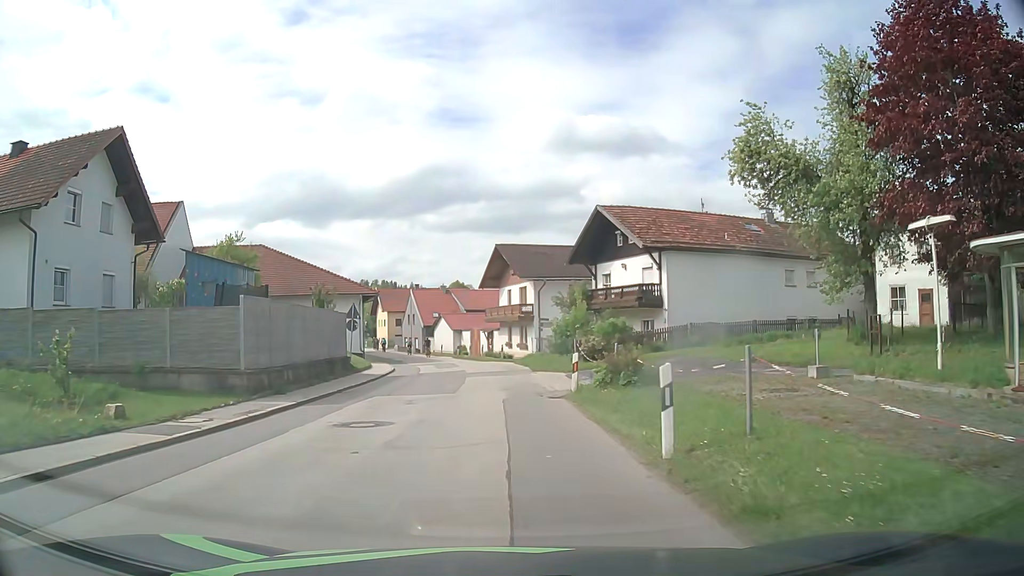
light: Day
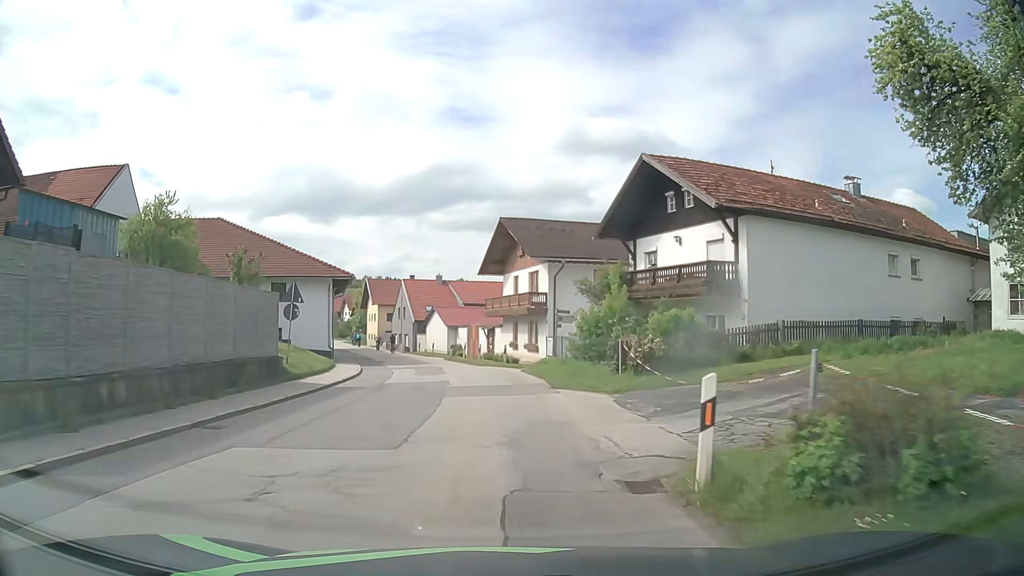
(-0.1, +10.4) m; 0°
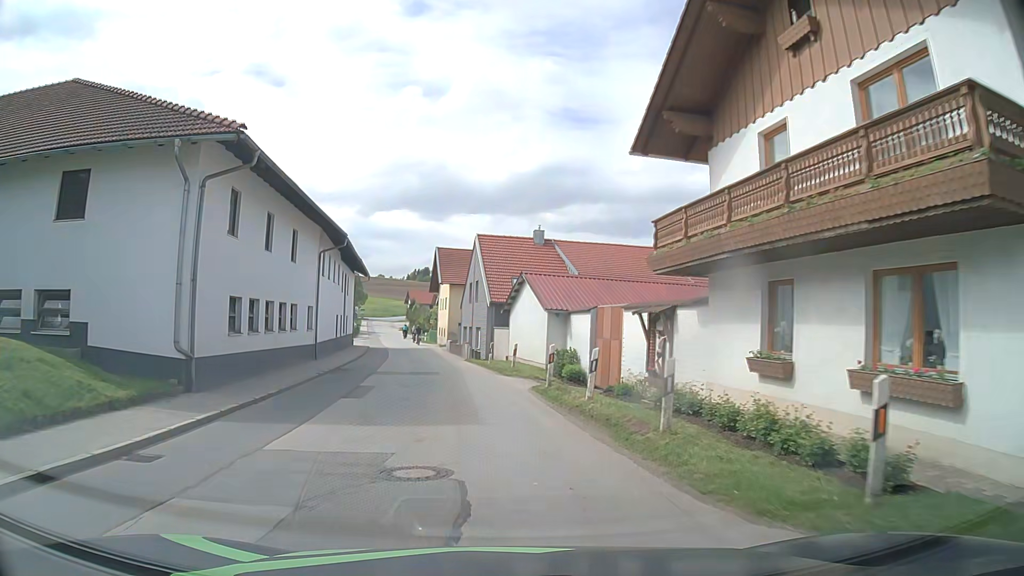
(-1.9, +29.0) m; -9°
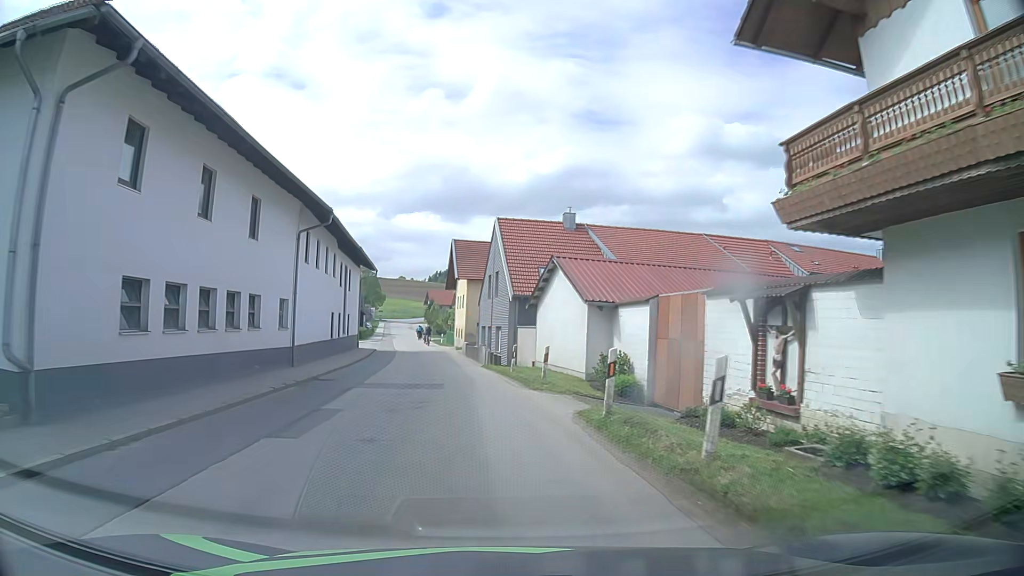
(-0.1, +6.2) m; -3°
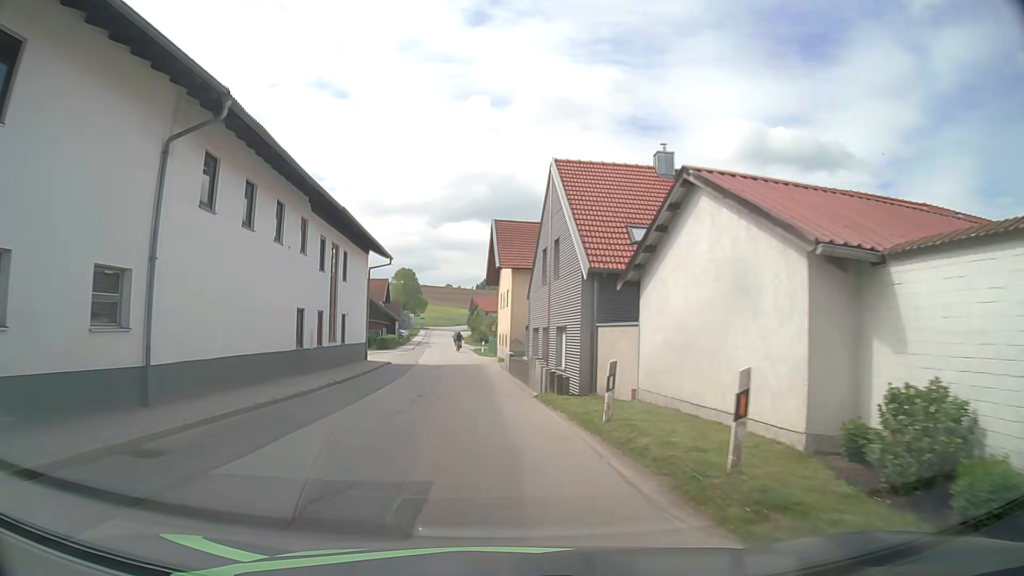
(-0.3, +12.8) m; -4°
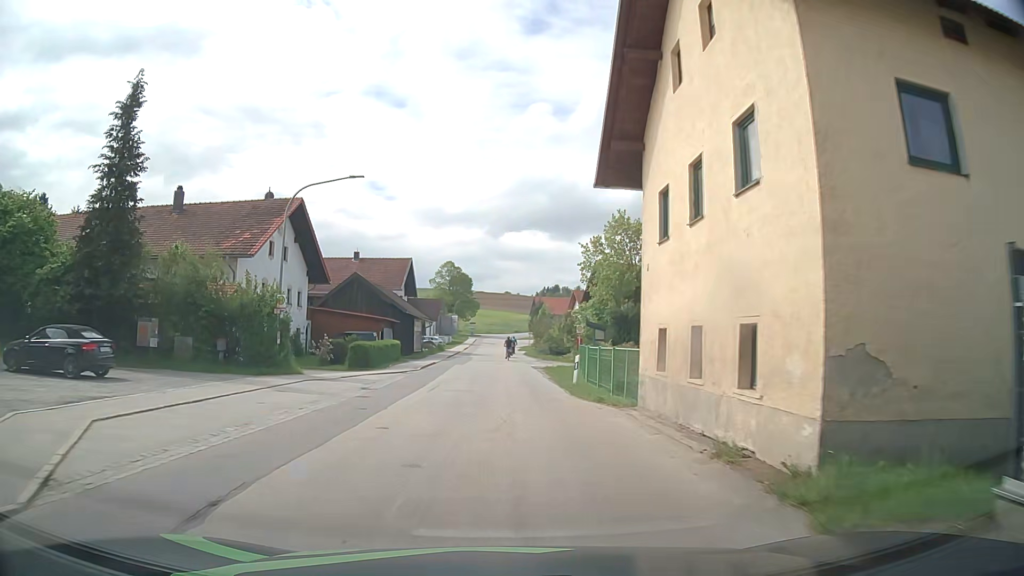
(-1.8, +33.6) m; -4°
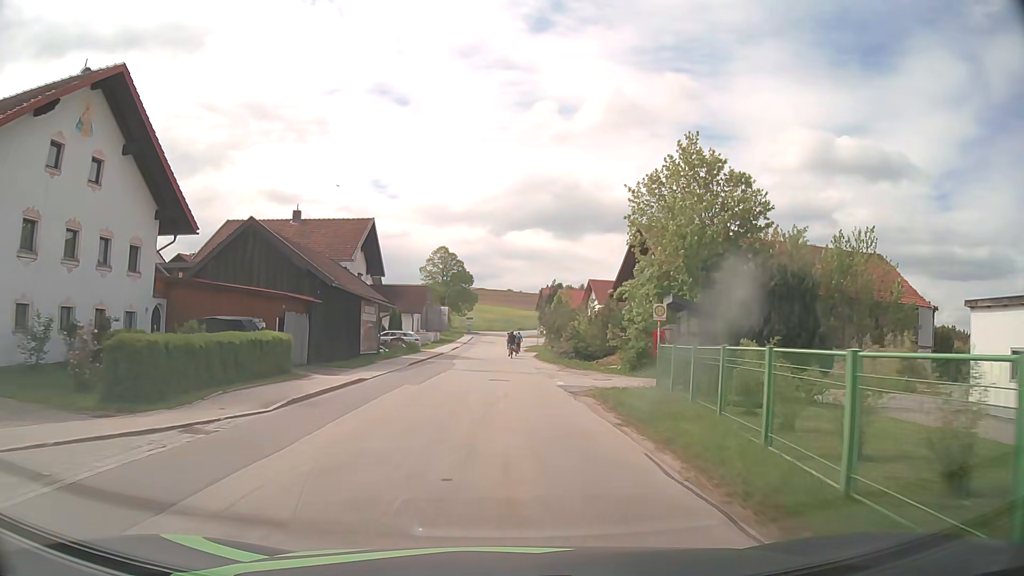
(0.0, +21.0) m; 0°
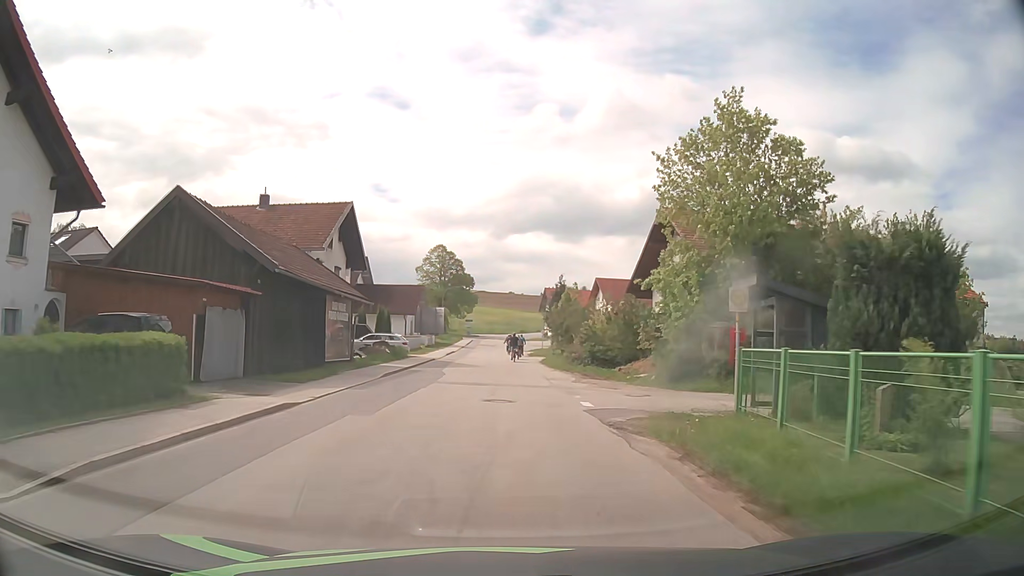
(0.0, +6.9) m; 0°
(0, +10) (0, +20) (0, +30) (0, +40) (0, +50) (0, +60) (0, +70) (0, +80) (0, +90) (0, +100) m
